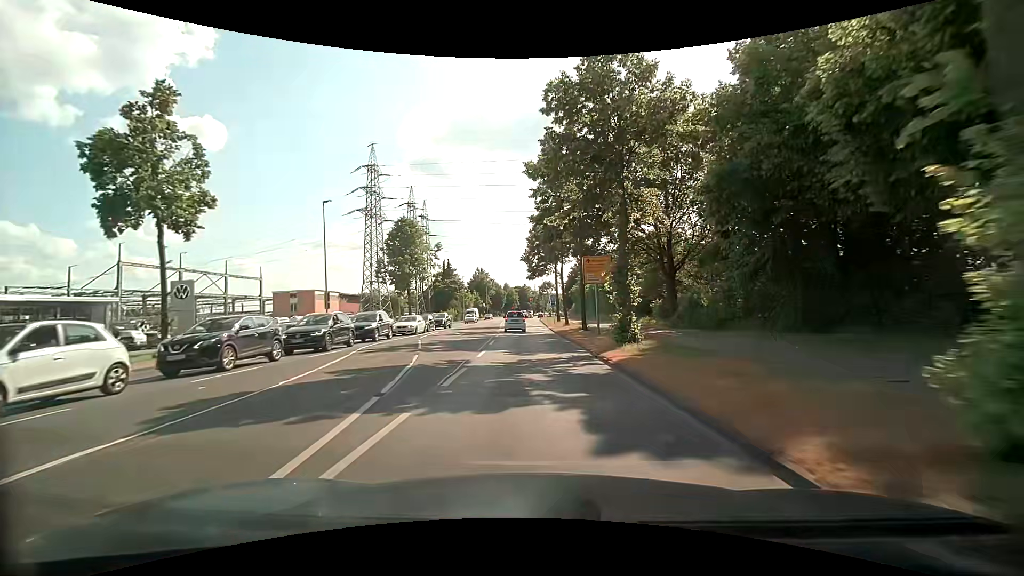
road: secondary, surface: asphalt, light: Day
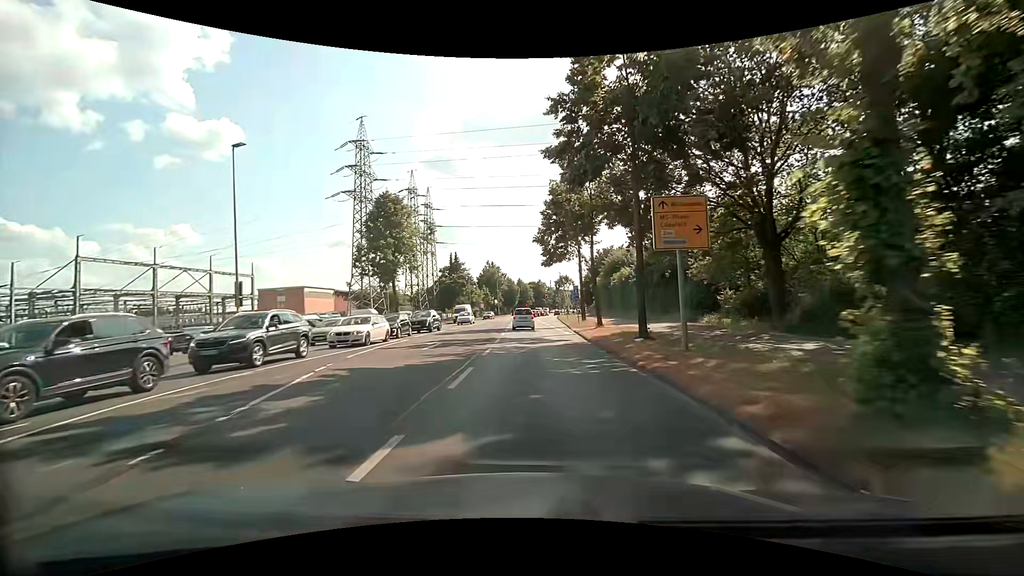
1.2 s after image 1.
(-0.1, +13.2) m; -2°
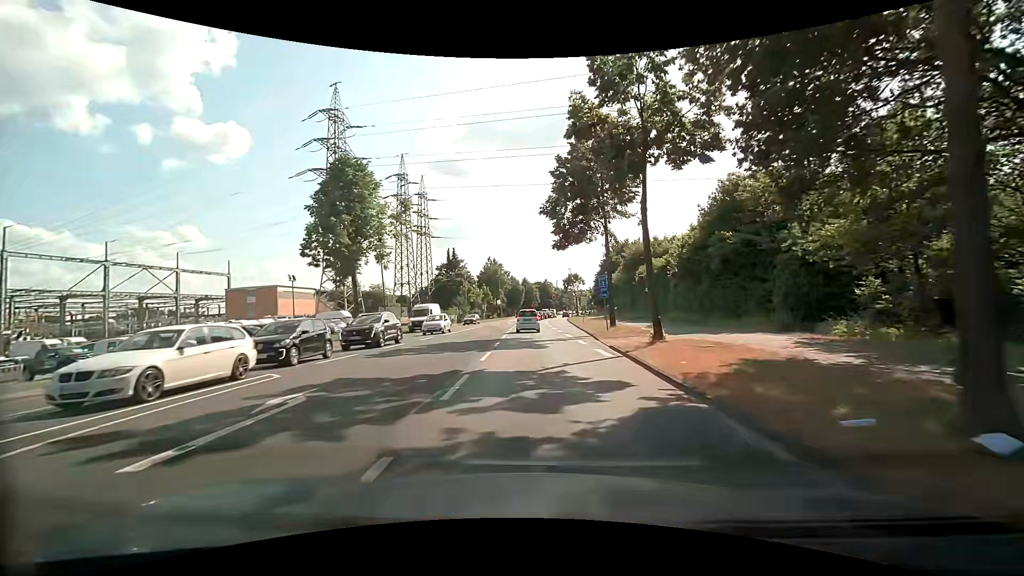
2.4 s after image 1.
(-0.2, +13.1) m; -1°
